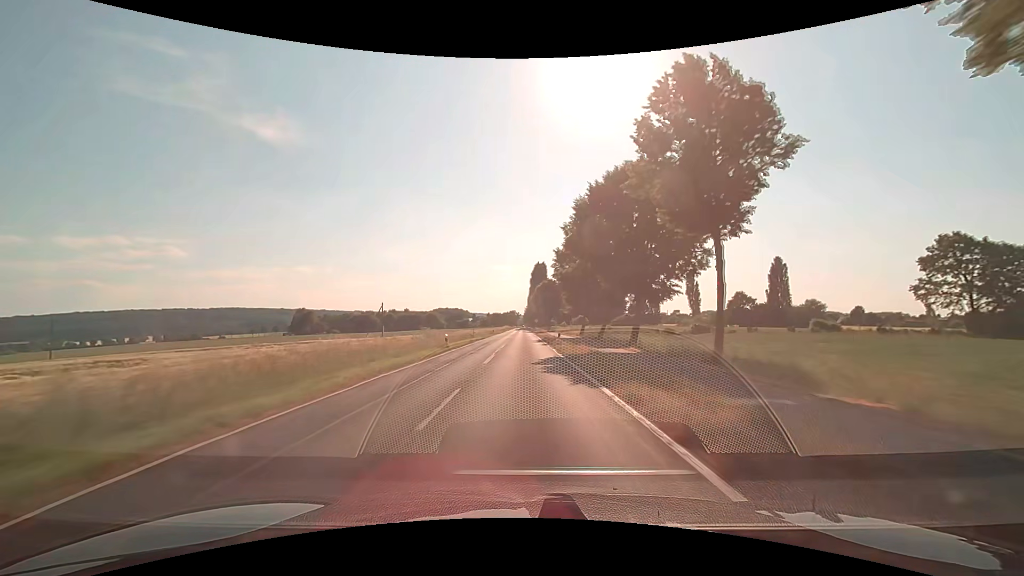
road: secondary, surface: asphalt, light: Day
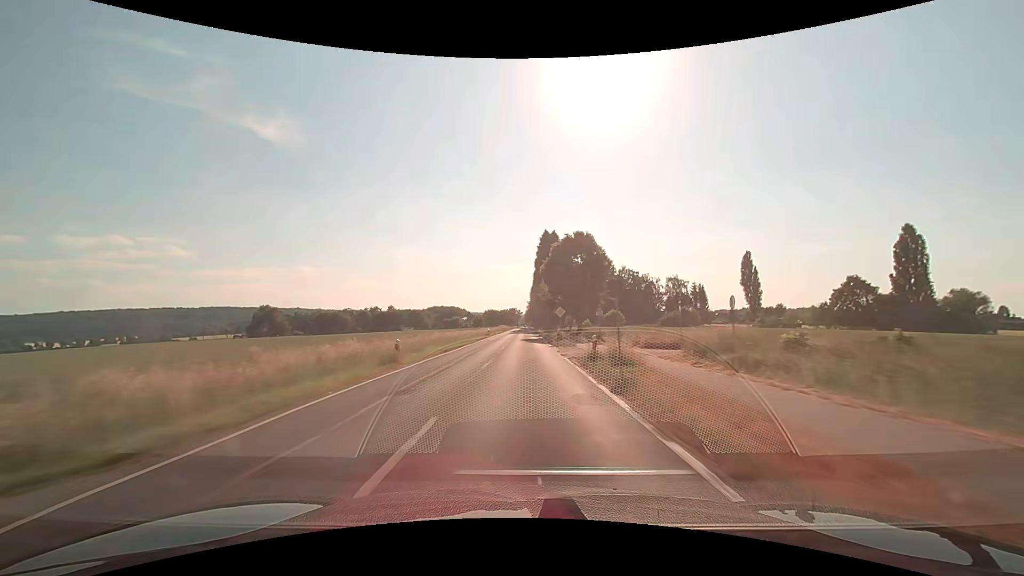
(-0.2, +63.2) m; 0°
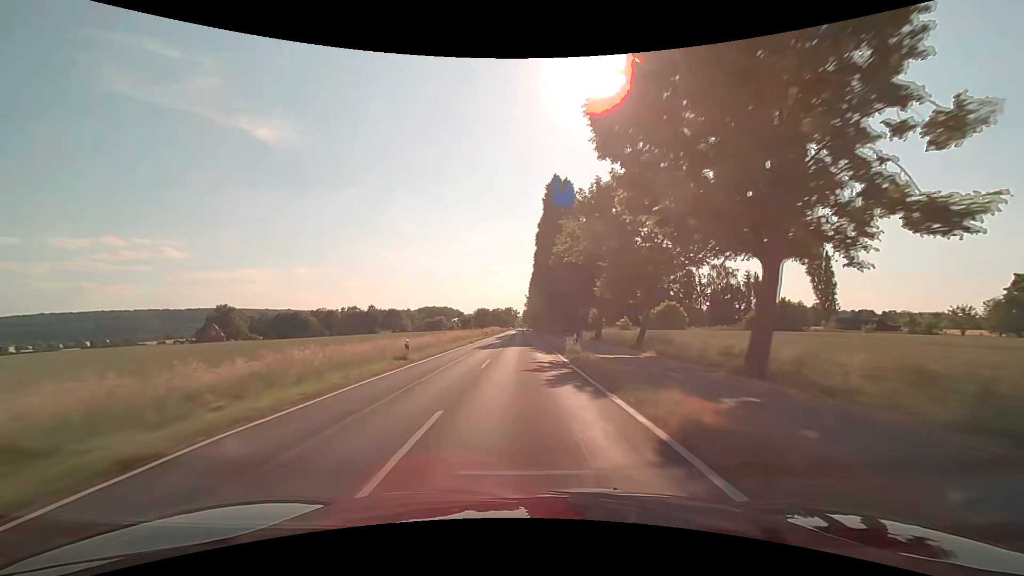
(+0.1, +47.4) m; 0°
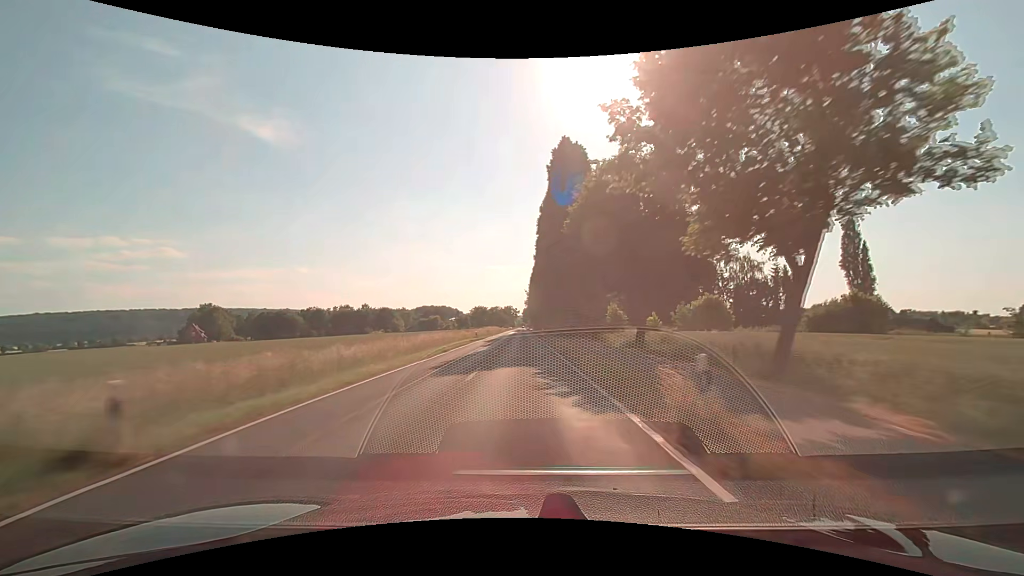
(+0.1, +15.8) m; 0°
(0, +10) (0, +20) (0, +30) (0, +40) (0, +50) (0, +60) (0, +70) (0, +80) (0, +90) (0, +100) m
